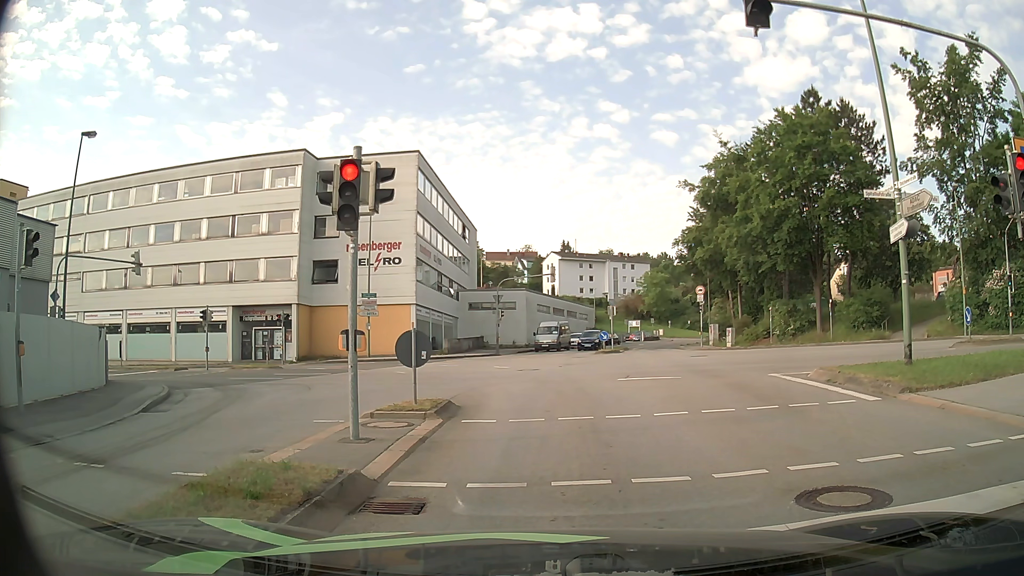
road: tertiary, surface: asphalt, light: Day
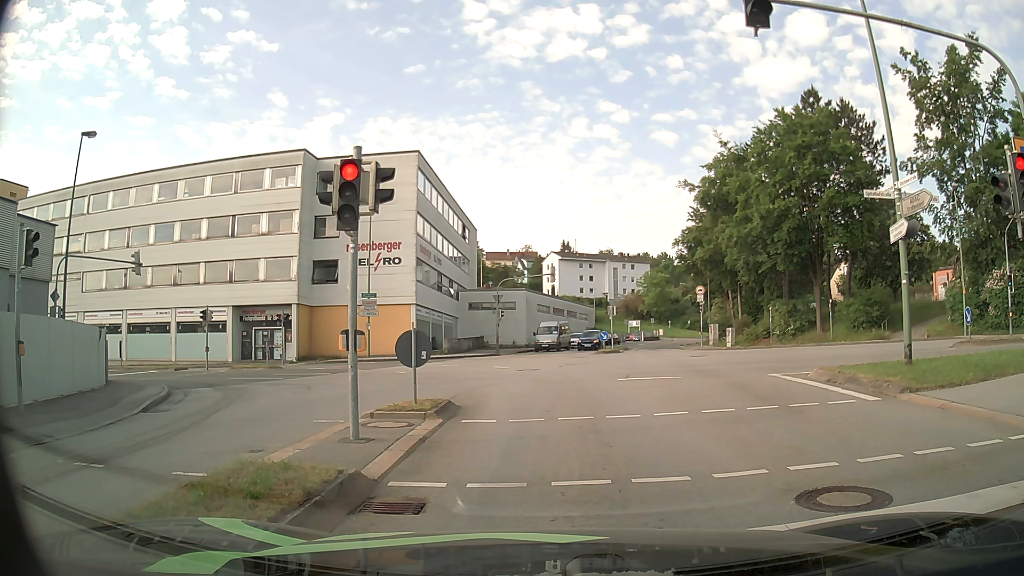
(0.0, 0.0) m; 0°
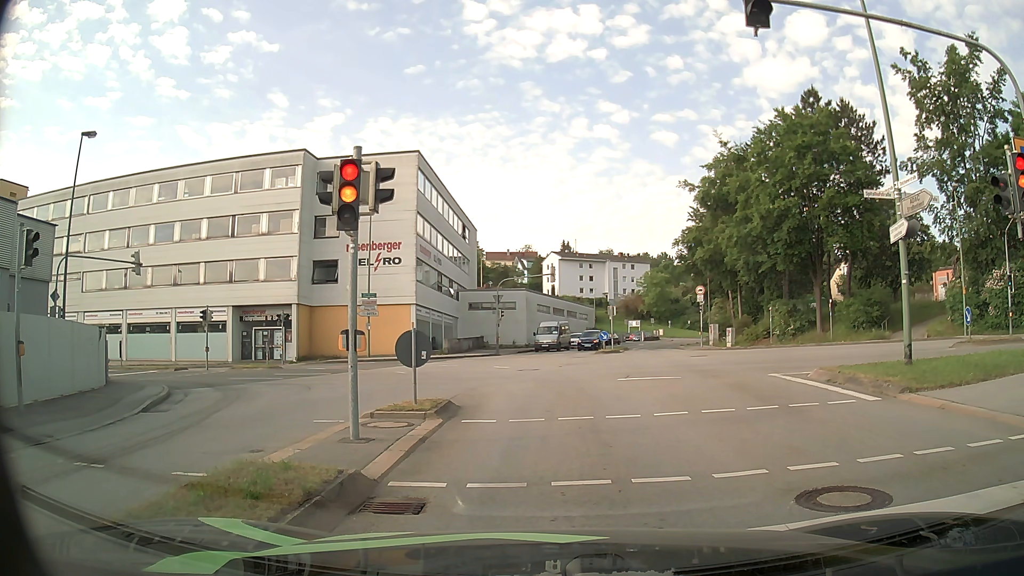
(0.0, 0.0) m; 0°
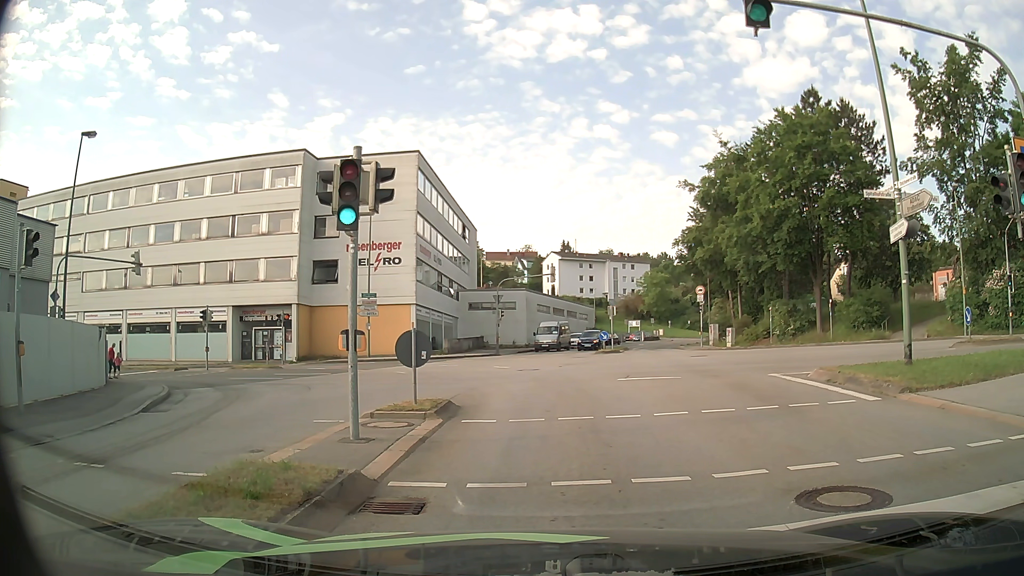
(0.0, 0.0) m; 0°
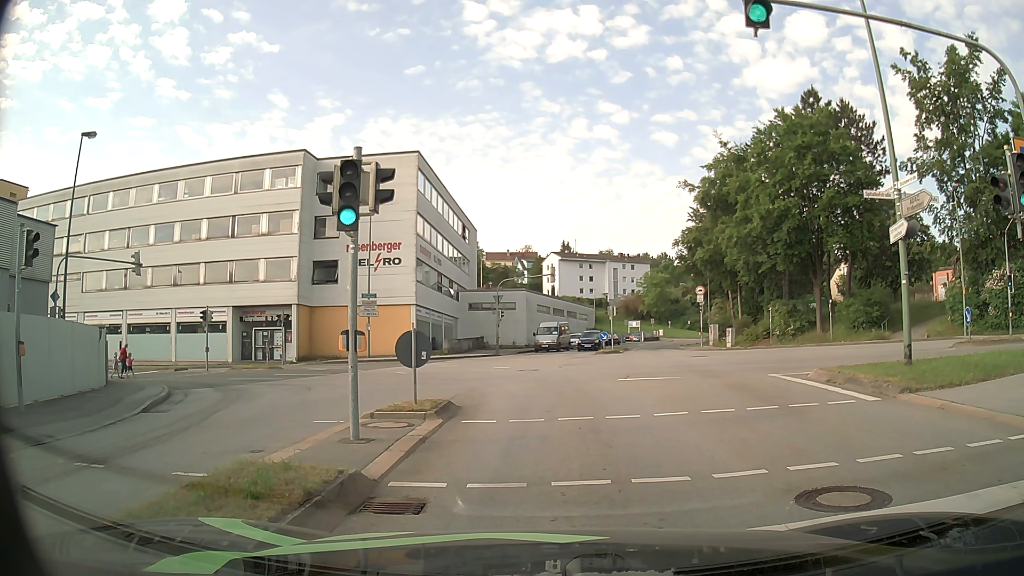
(0.0, 0.0) m; 0°
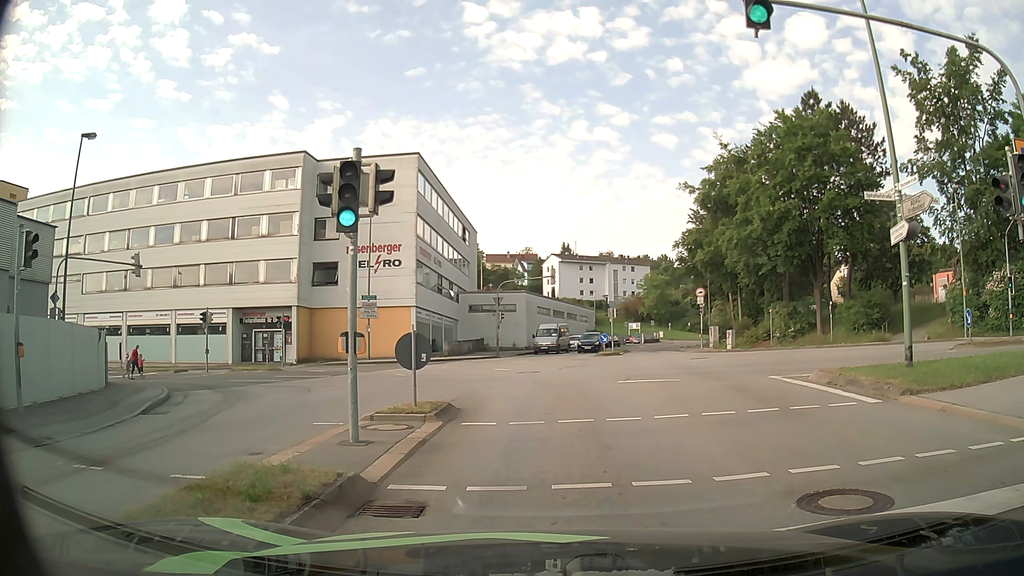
(0.0, 0.0) m; 0°
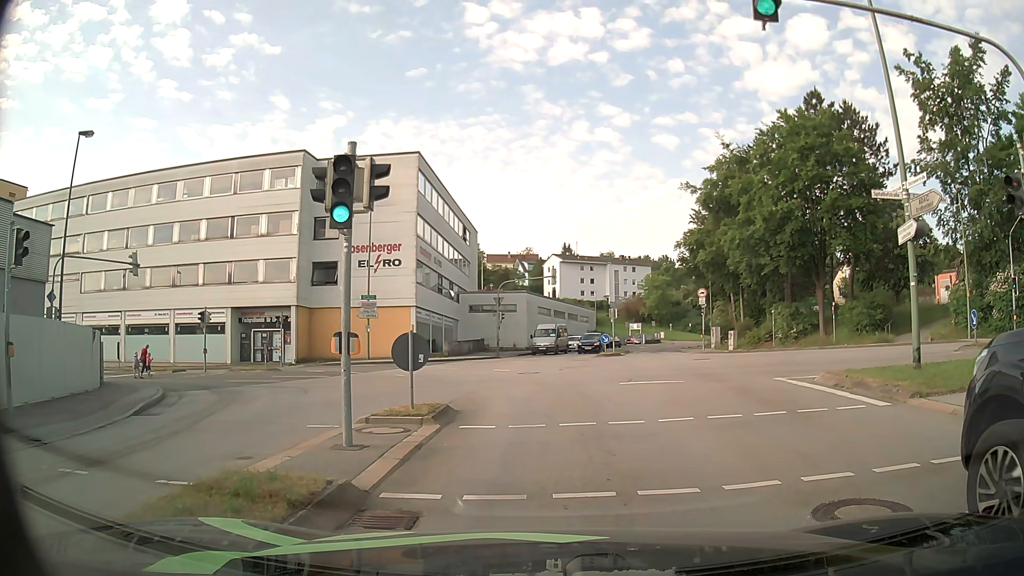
(0.0, +0.3) m; 0°
